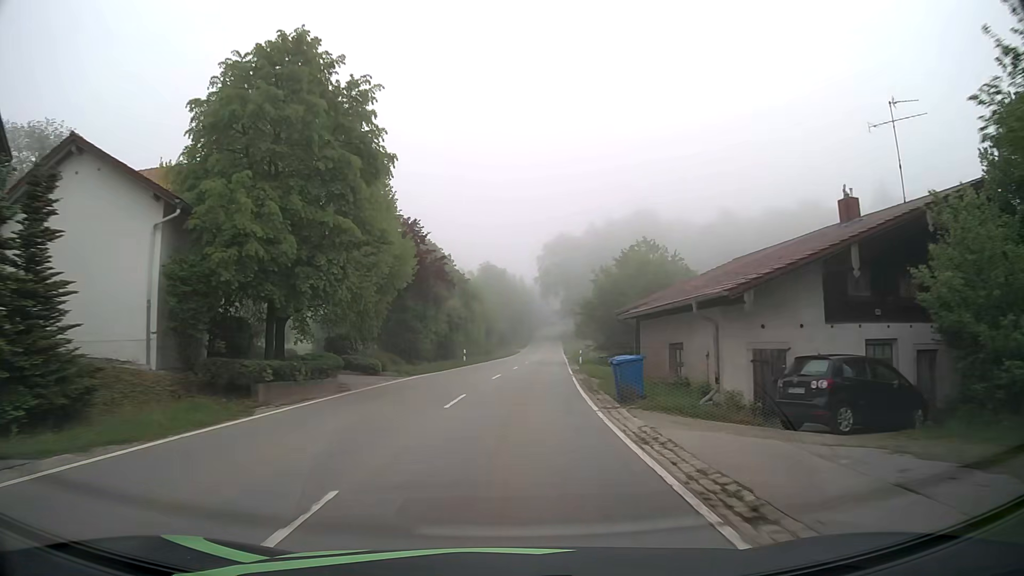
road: tertiary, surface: asphalt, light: Day
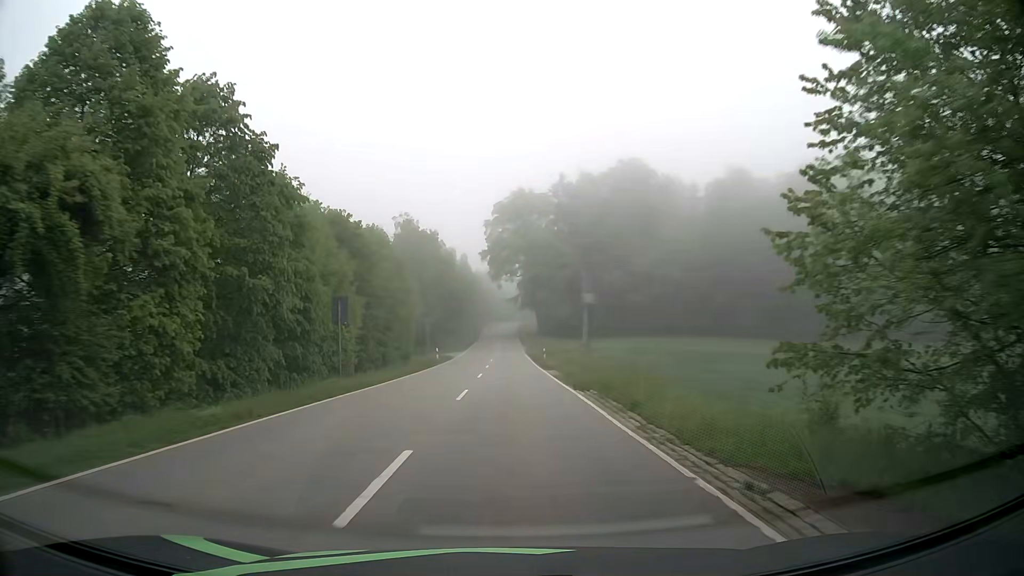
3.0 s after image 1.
(+2.1, +45.5) m; +4°
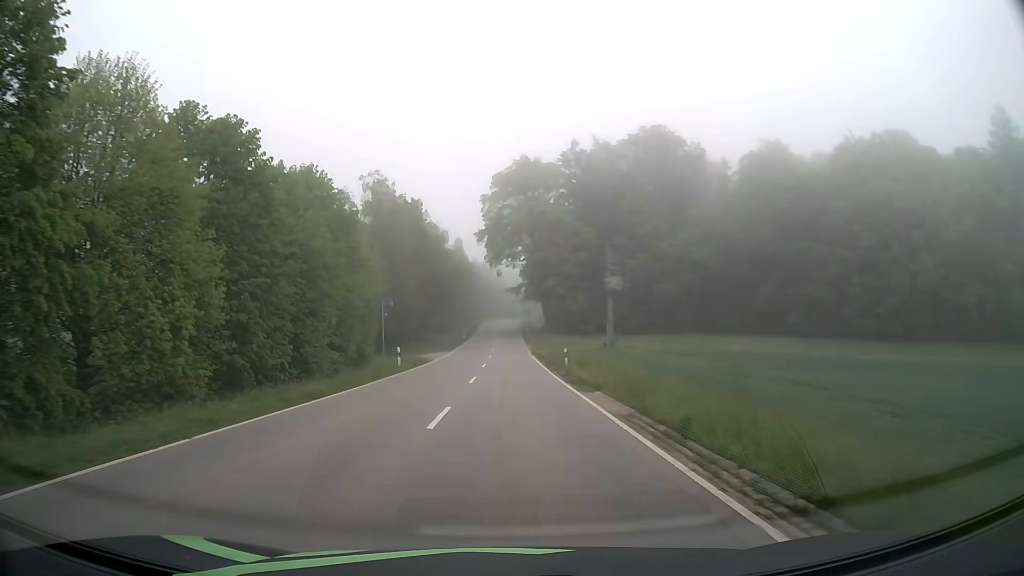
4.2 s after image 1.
(+0.1, +18.3) m; 0°
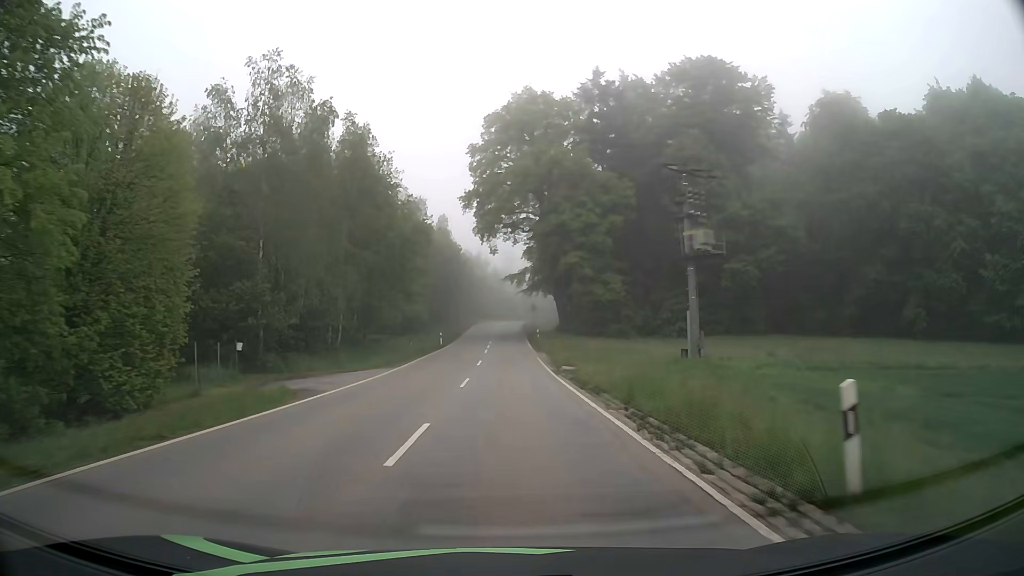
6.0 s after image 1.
(+0.1, +27.4) m; 0°
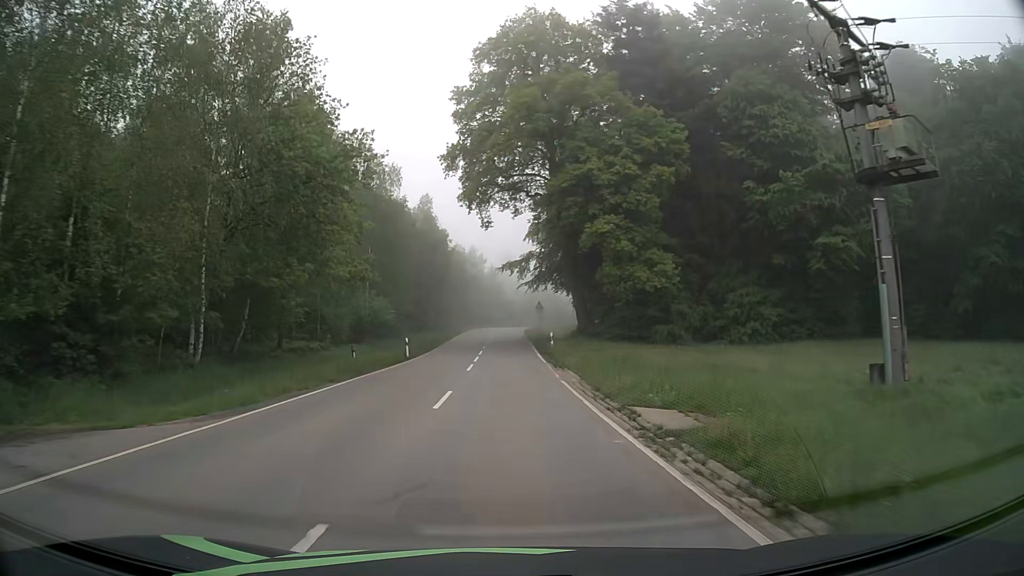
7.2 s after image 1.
(0.0, +18.2) m; 0°
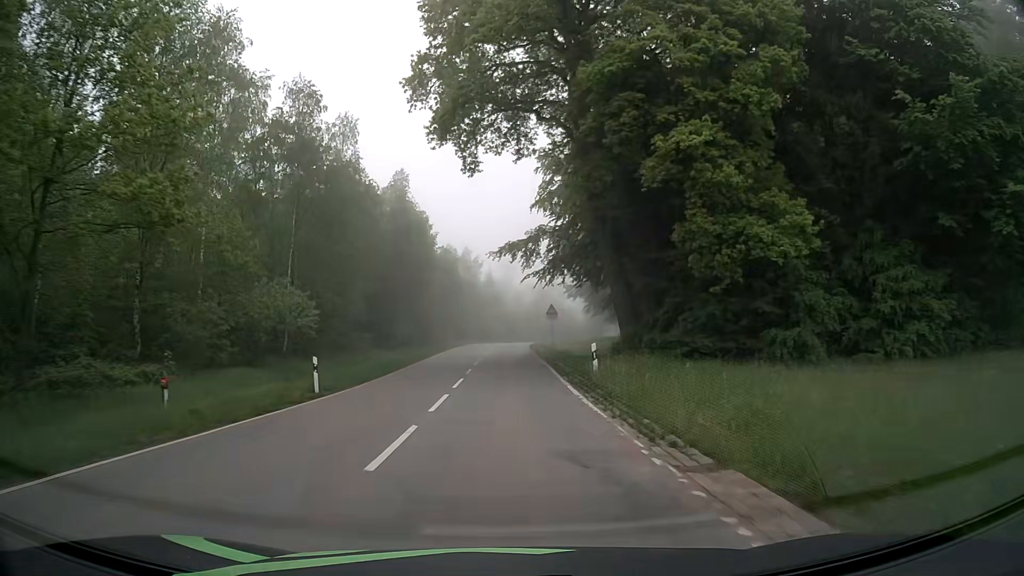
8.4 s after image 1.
(0.0, +18.0) m; 0°
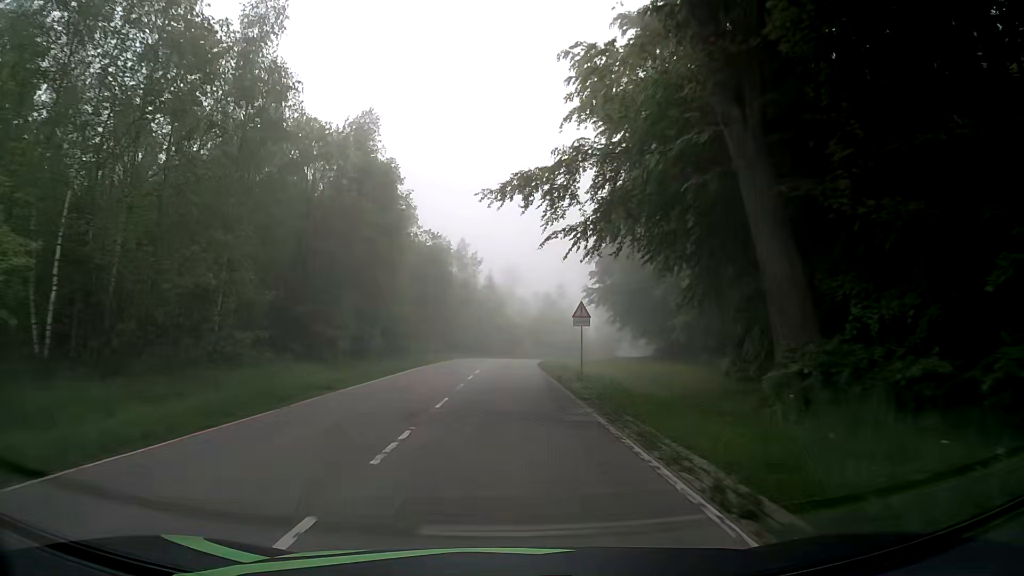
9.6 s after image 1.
(0.0, +17.8) m; 0°
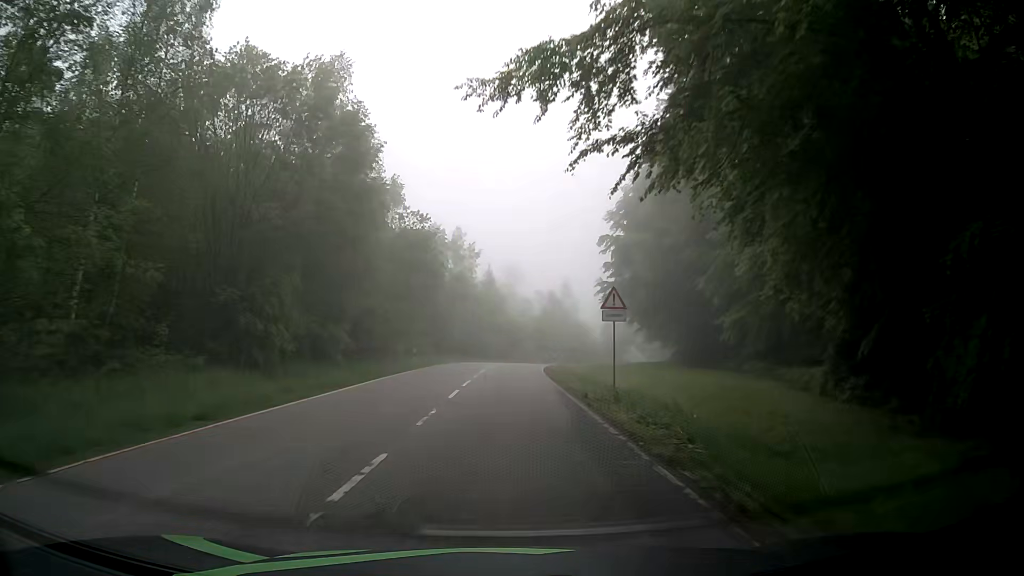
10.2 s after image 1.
(-0.1, +8.9) m; 0°
(0, +10) (0, +20) (0, +30) (+1, +40) (+1, +50) (+2, +60) (+4, +70) (+7, +79) (+10, +89) (+14, +98) m
